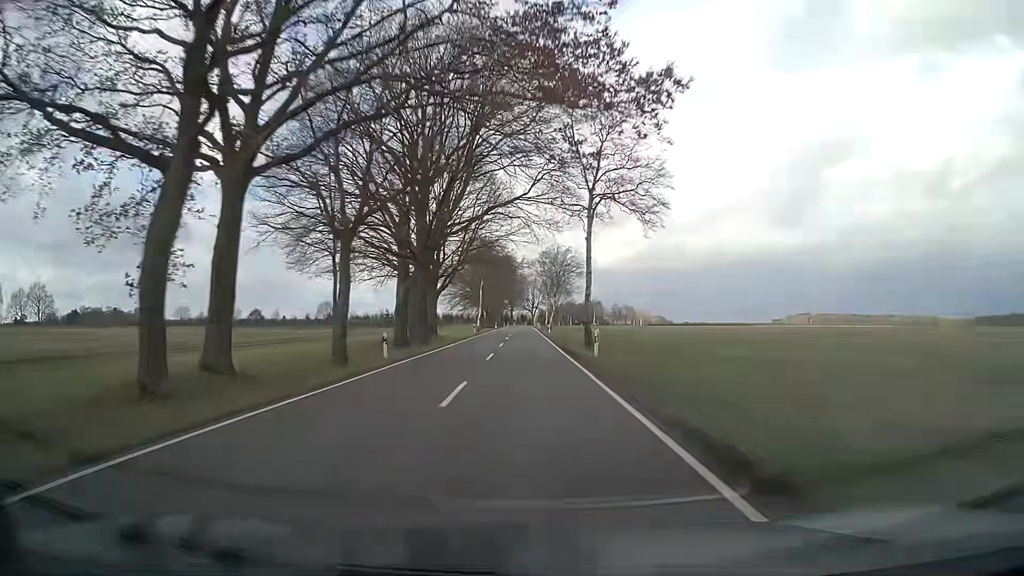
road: secondary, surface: asphalt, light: Day
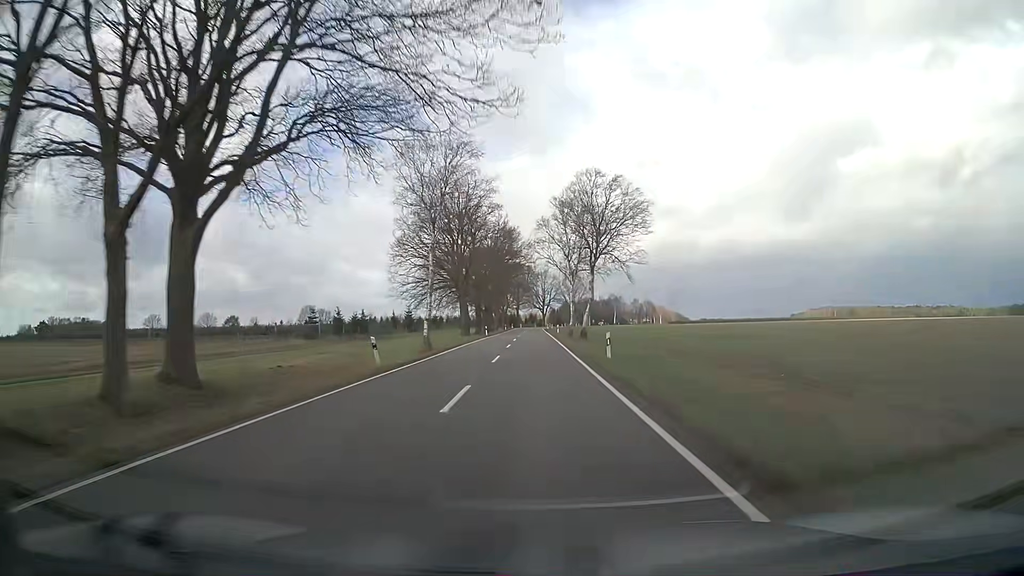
(-0.1, +48.7) m; 0°
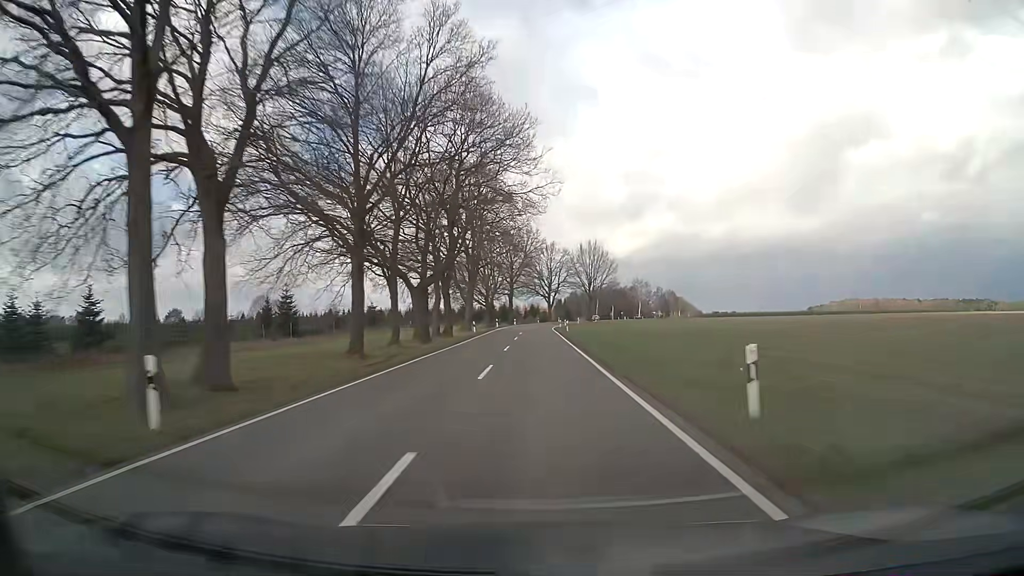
(-0.2, +67.5) m; 0°
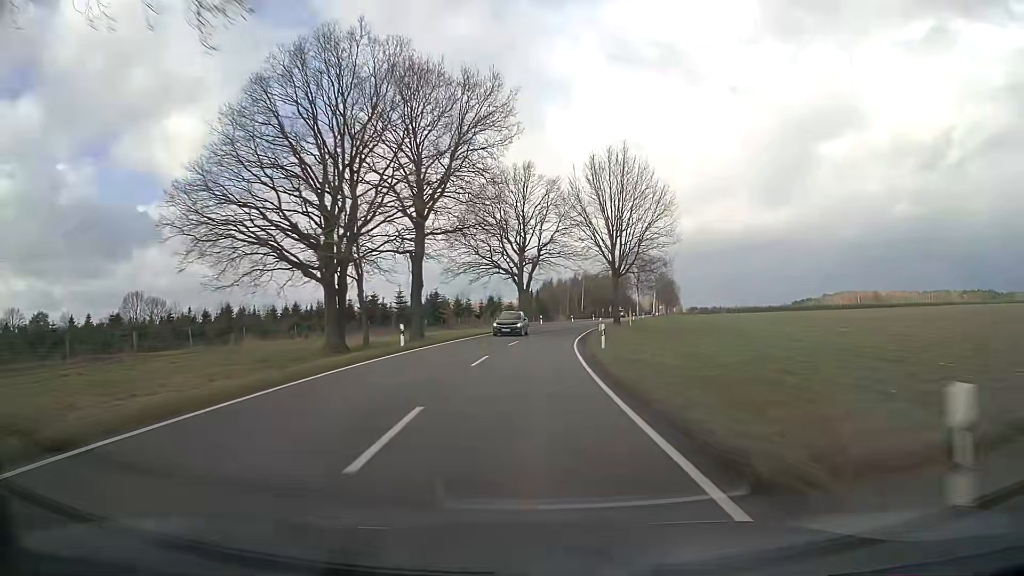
(+0.8, +80.6) m; +3°
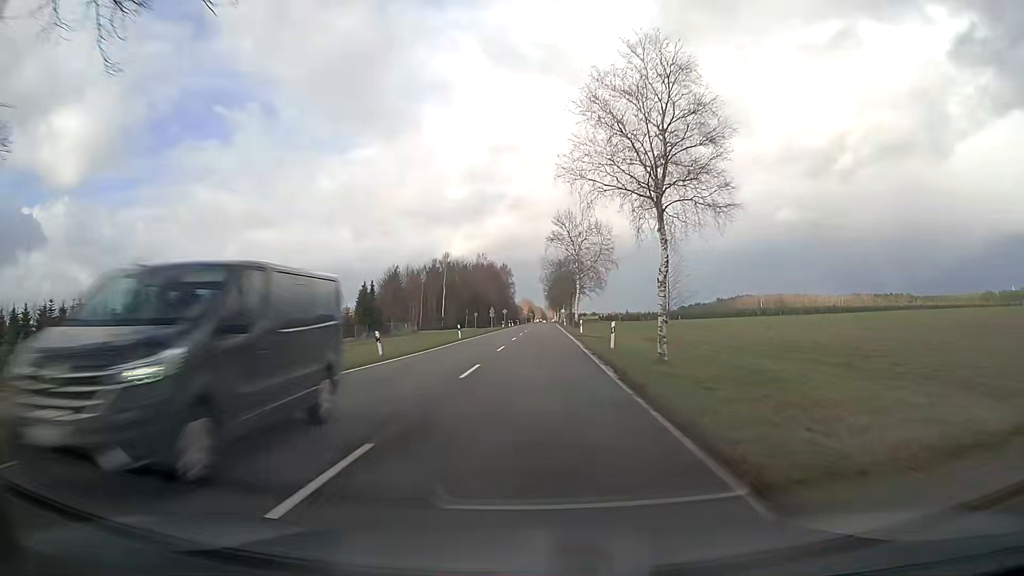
(+6.6, +73.5) m; +11°
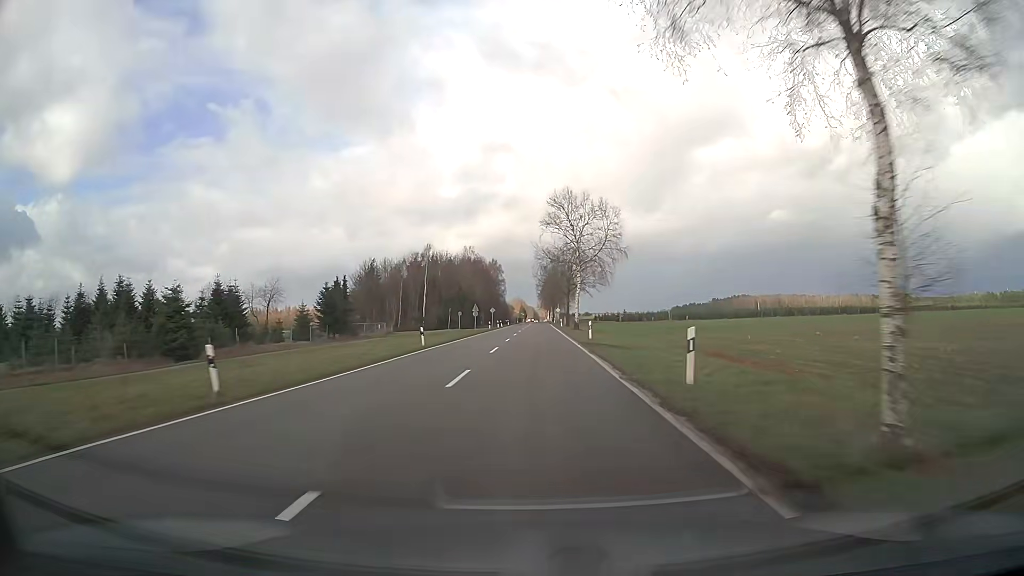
(+0.2, +14.0) m; +1°
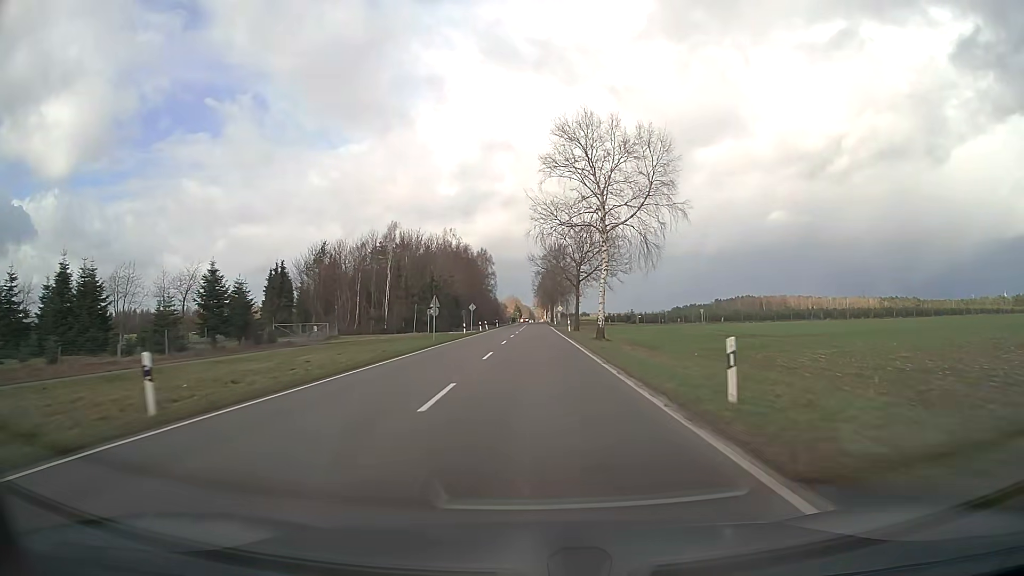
(0.0, +27.2) m; 0°
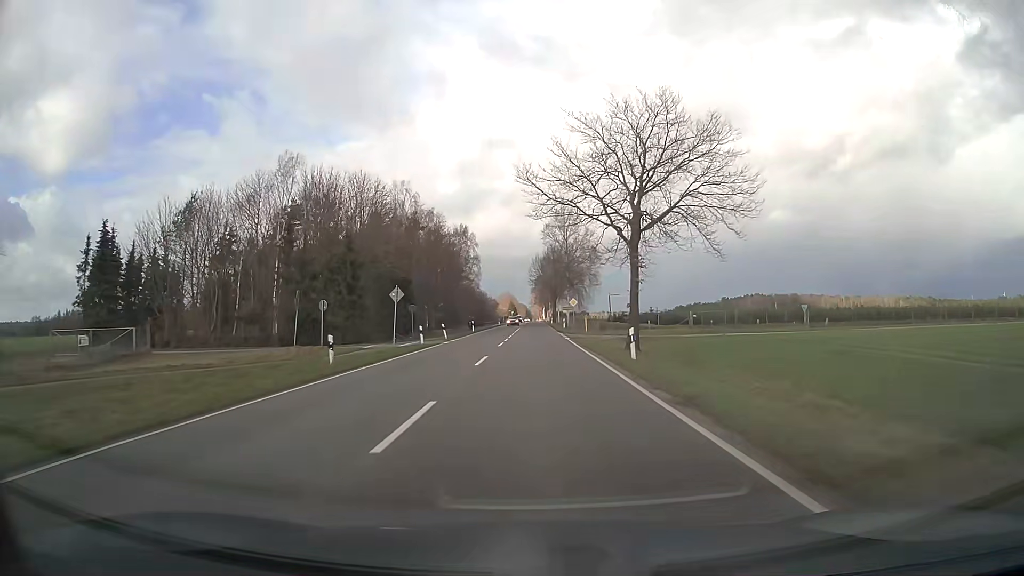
(0.0, +38.9) m; 0°
(0, +10) (0, +20) (0, +30) (0, +40) (0, +50) (0, +60) (0, +70) (0, +80) (+1, +90) (+1, +100) m
